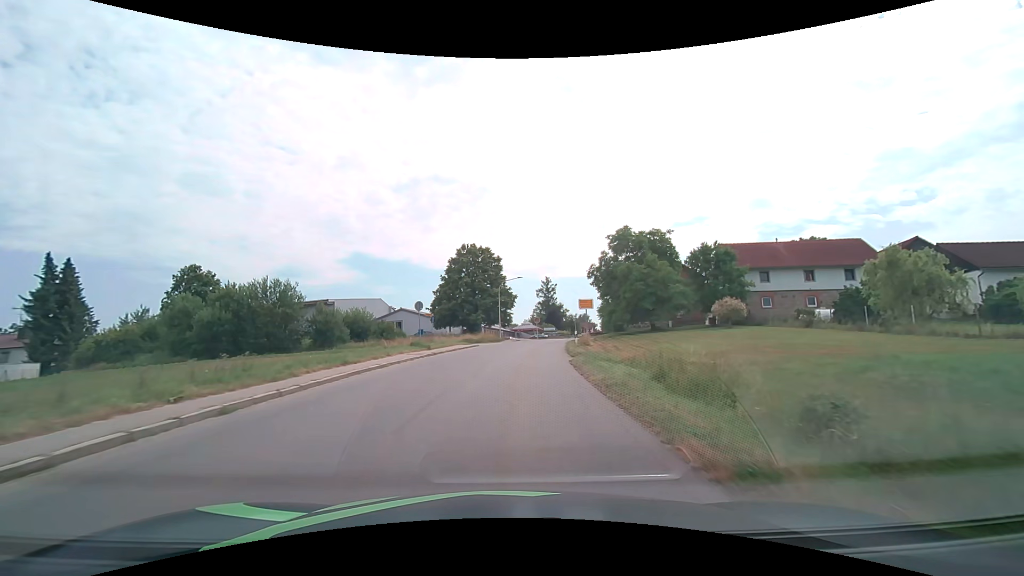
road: tertiary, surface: asphalt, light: Day
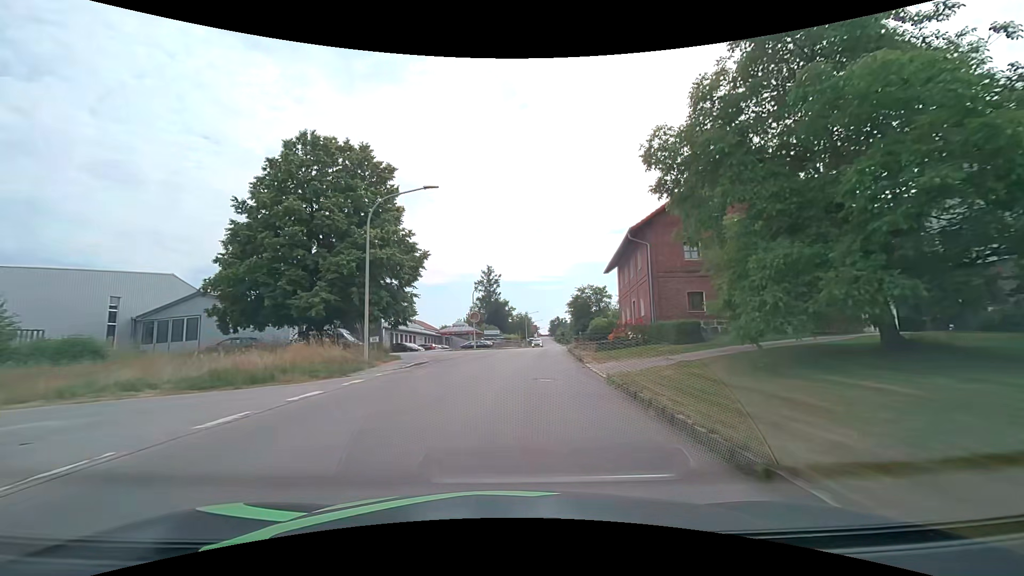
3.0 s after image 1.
(+2.0, +37.9) m; +7°
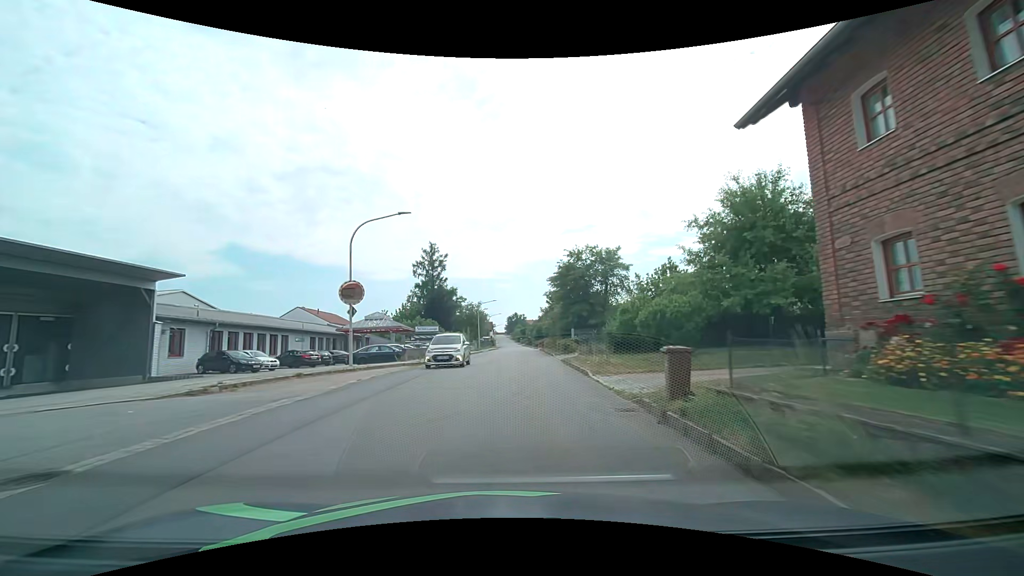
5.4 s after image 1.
(+1.4, +30.5) m; +5°
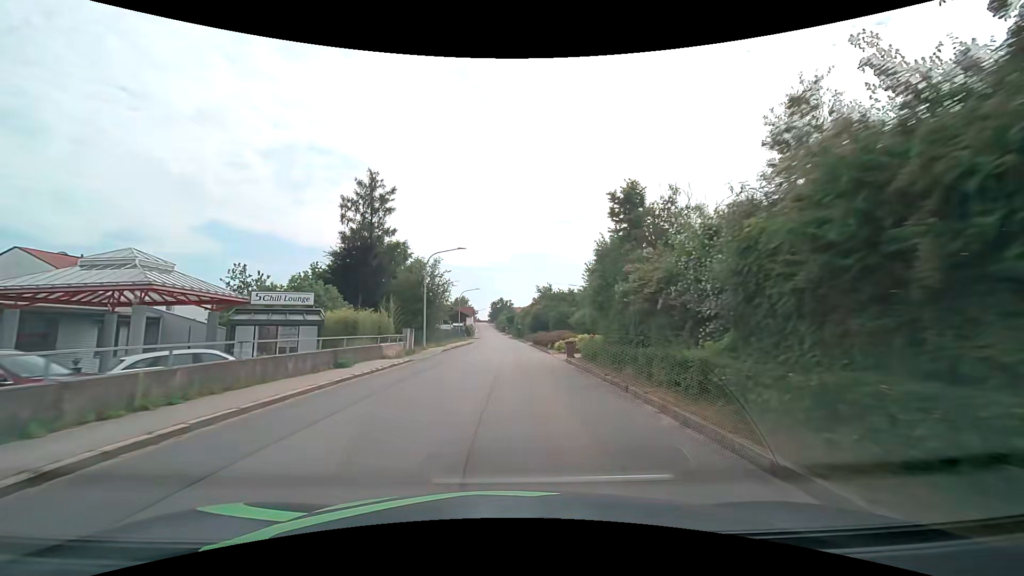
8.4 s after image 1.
(+0.7, +38.5) m; +2°
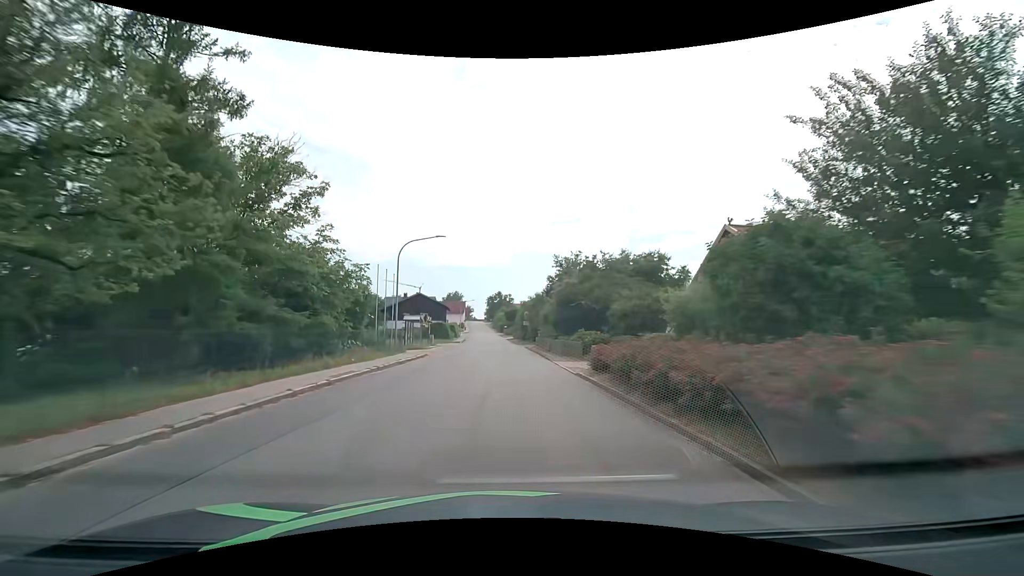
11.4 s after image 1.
(+0.4, +38.7) m; 0°
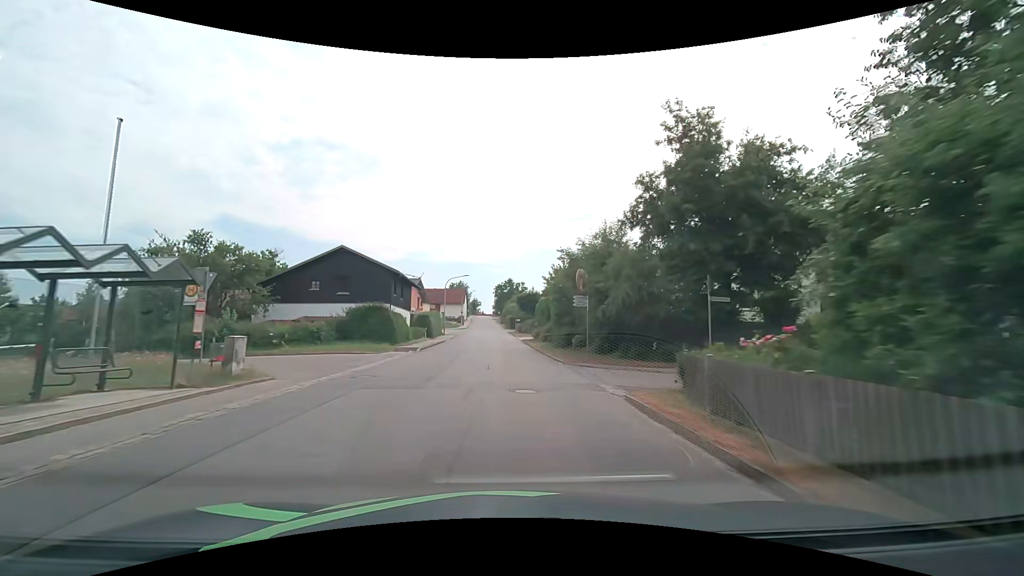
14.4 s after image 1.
(-0.3, +38.4) m; -1°
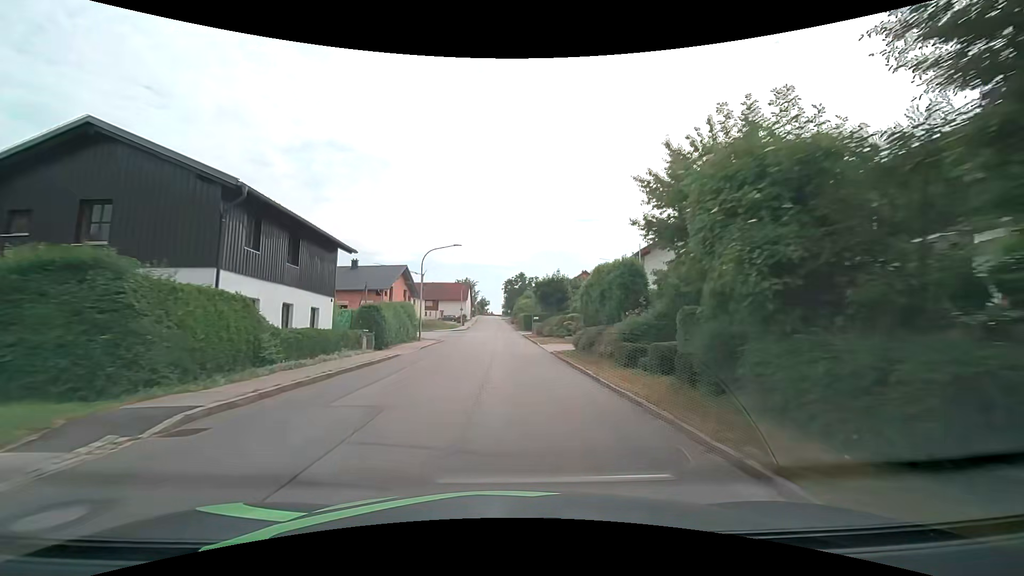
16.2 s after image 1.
(-0.3, +22.8) m; -1°
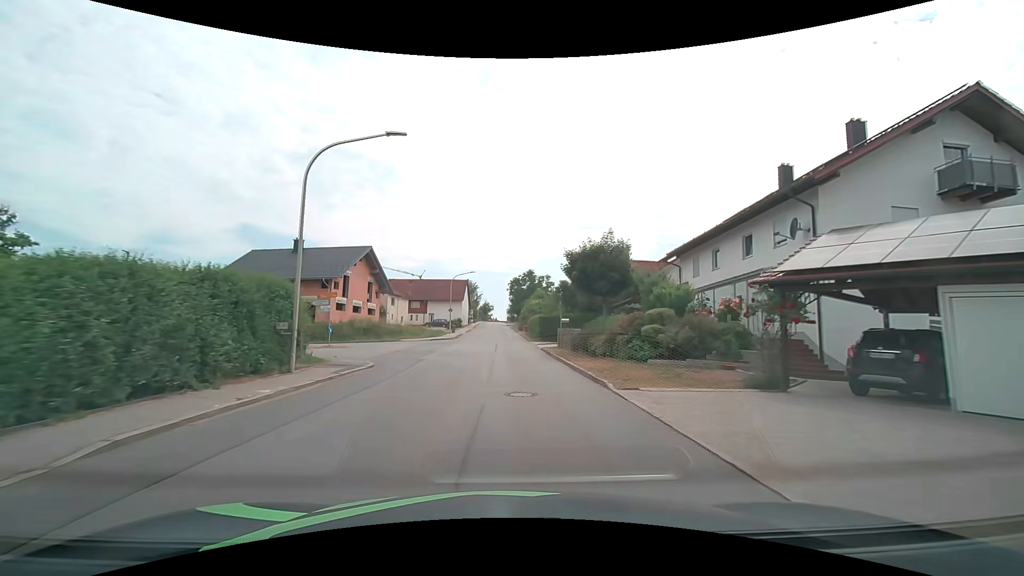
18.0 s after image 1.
(-0.1, +22.7) m; -1°
(0, +10) (0, +20) (0, +30) (0, +40) (0, +50) (0, +60) (-1, +70) (-1, +80) (-1, +90) (-1, +100) m
